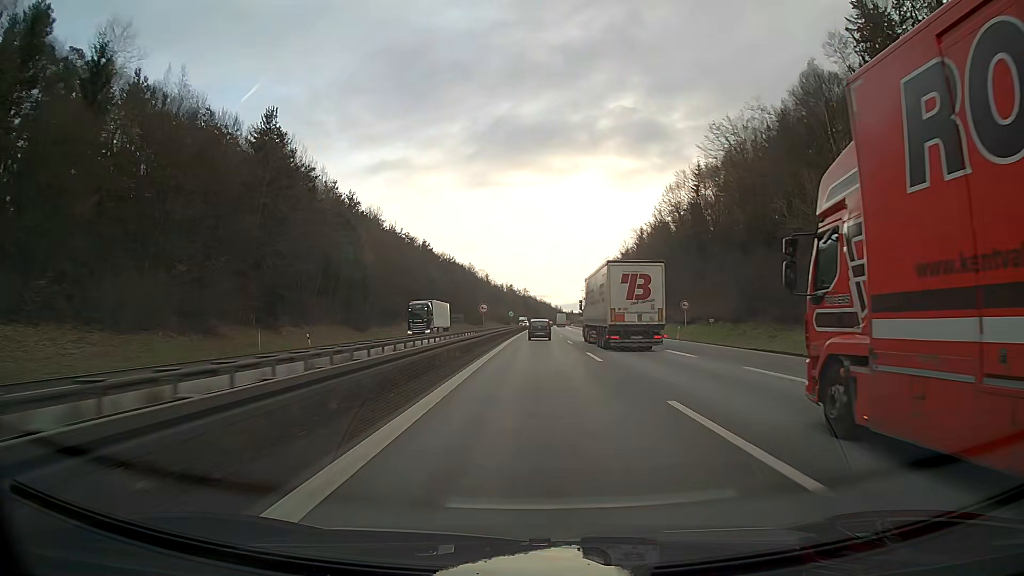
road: motorway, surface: asphalt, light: Day
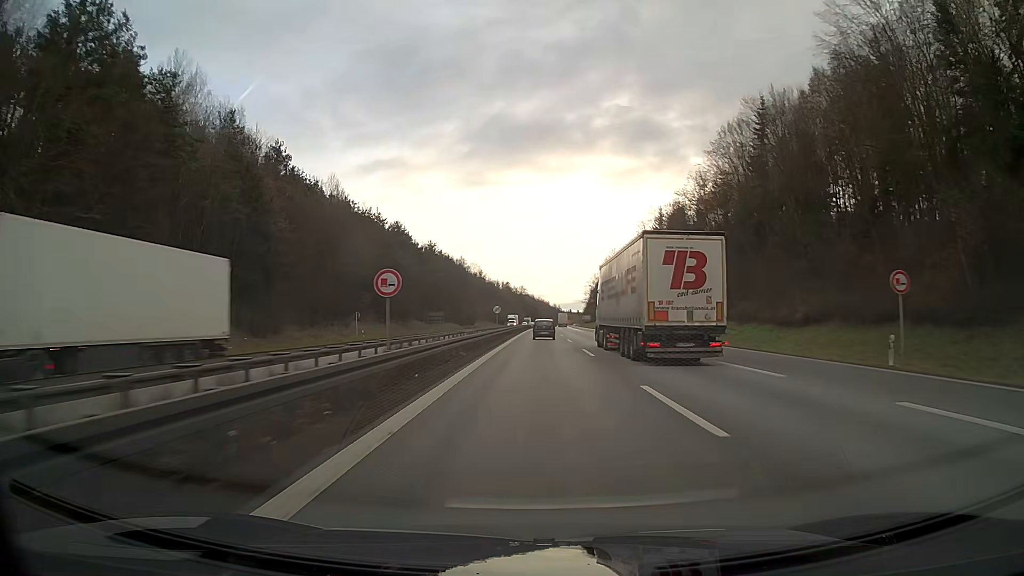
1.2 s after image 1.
(+0.1, +33.5) m; 0°
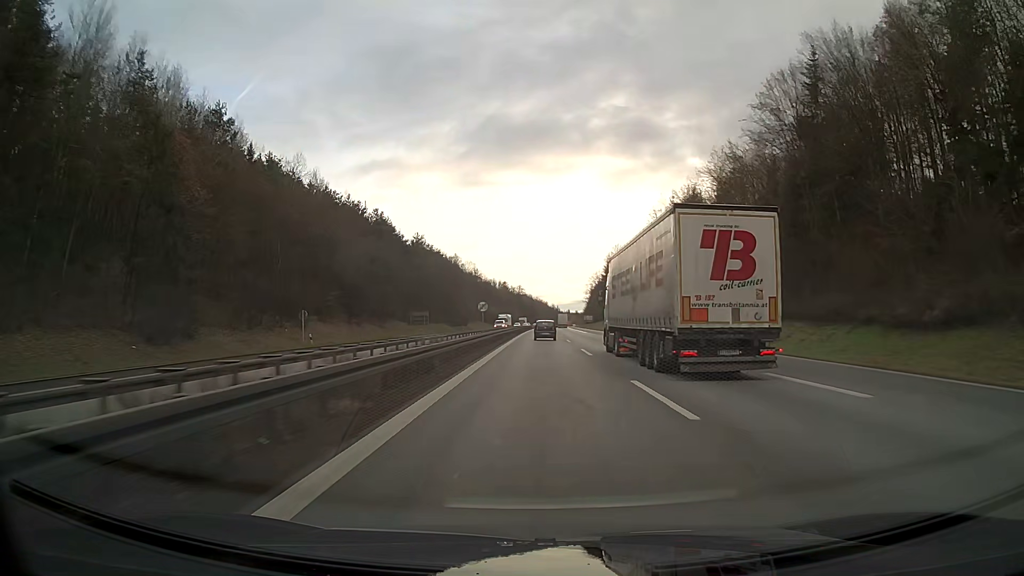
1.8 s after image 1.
(0.0, +16.7) m; 0°
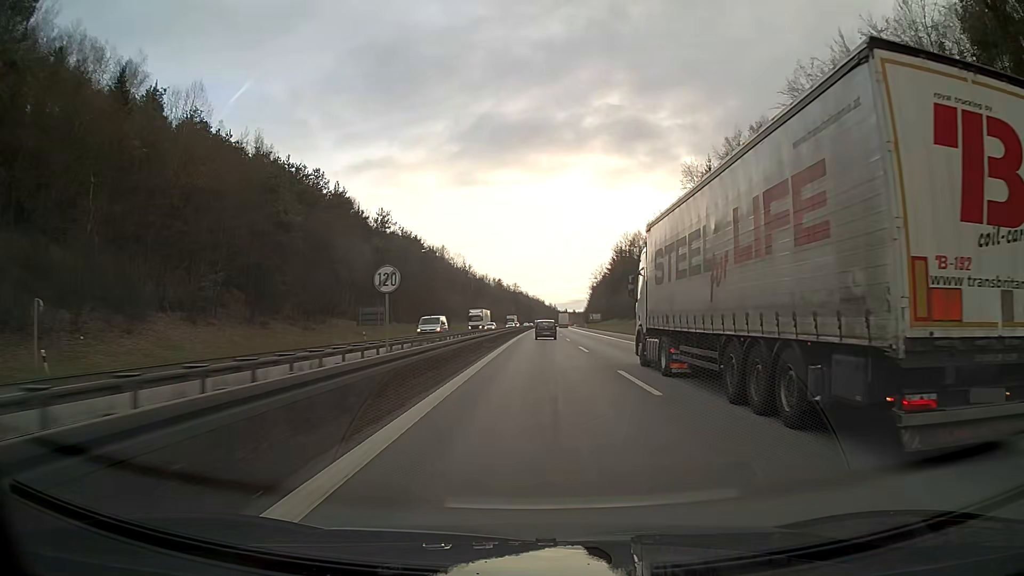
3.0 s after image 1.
(+0.1, +33.4) m; 0°
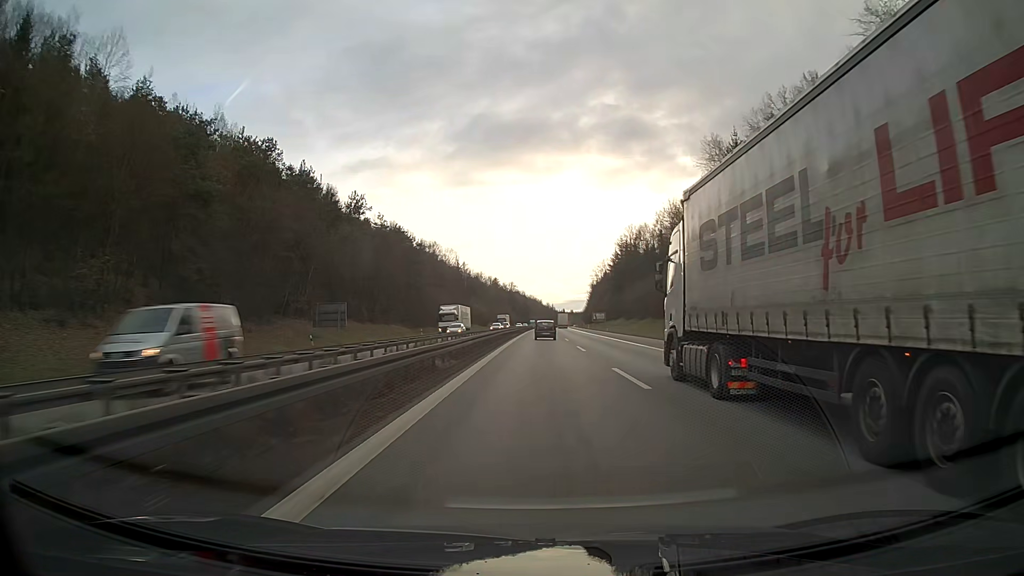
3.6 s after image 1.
(0.0, +16.8) m; 0°
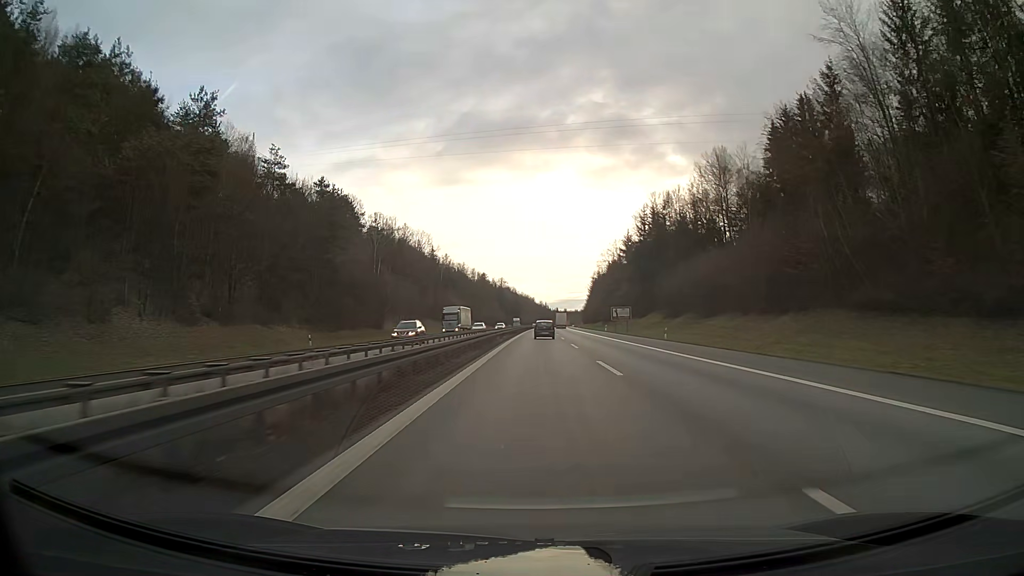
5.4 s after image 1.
(+0.3, +50.7) m; +1°
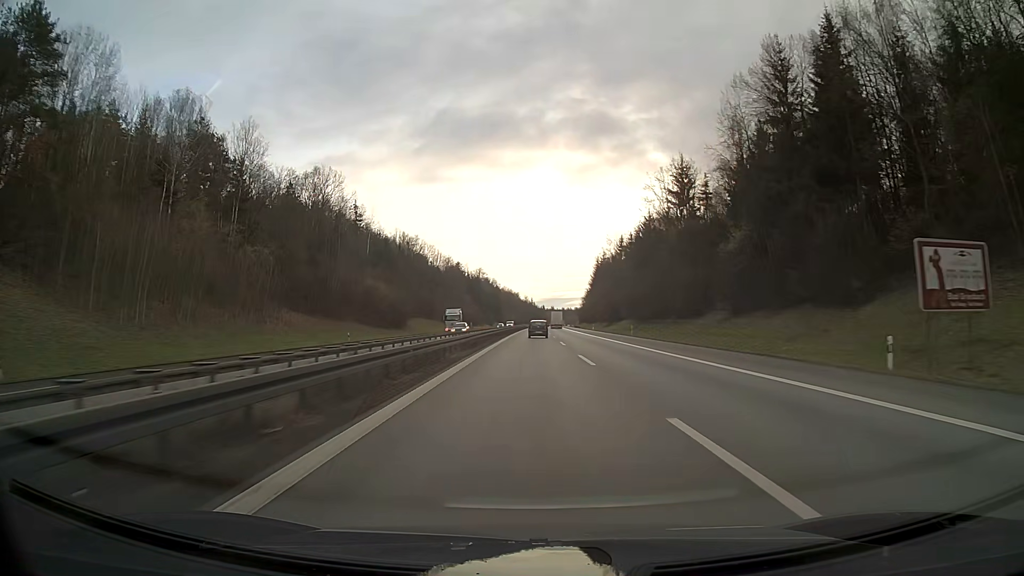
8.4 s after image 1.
(+0.9, +86.2) m; +2°
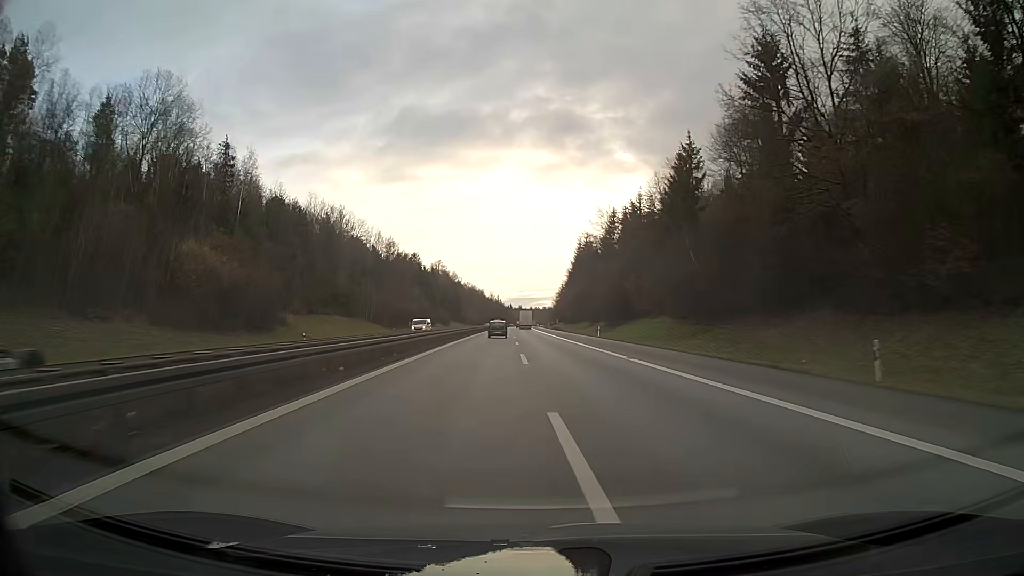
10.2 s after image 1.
(+1.1, +52.9) m; +2°
